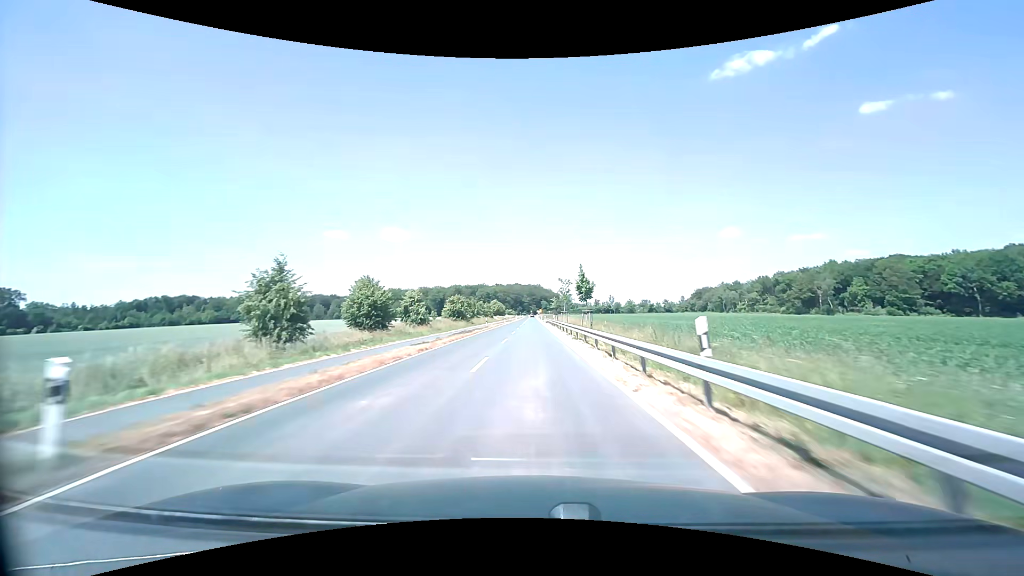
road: tertiary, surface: asphalt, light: Day
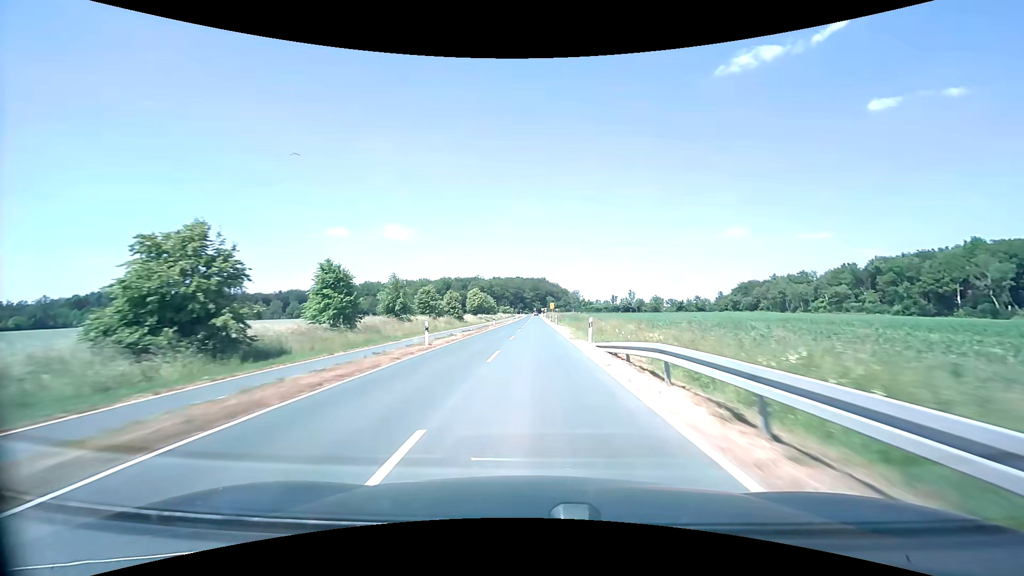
(-0.5, +69.7) m; 0°
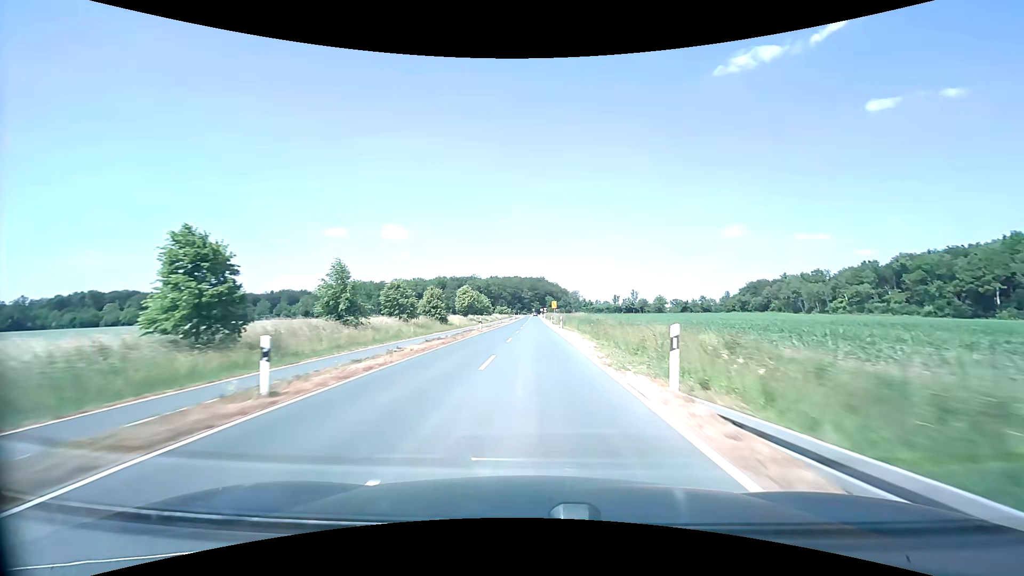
(0.0, +13.5) m; 0°
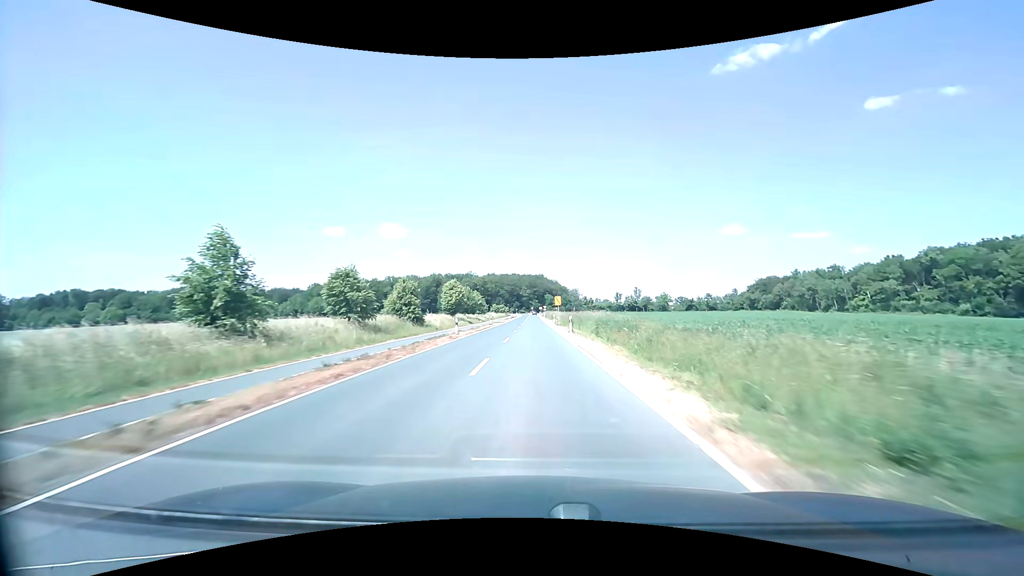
(0.0, +13.4) m; 0°
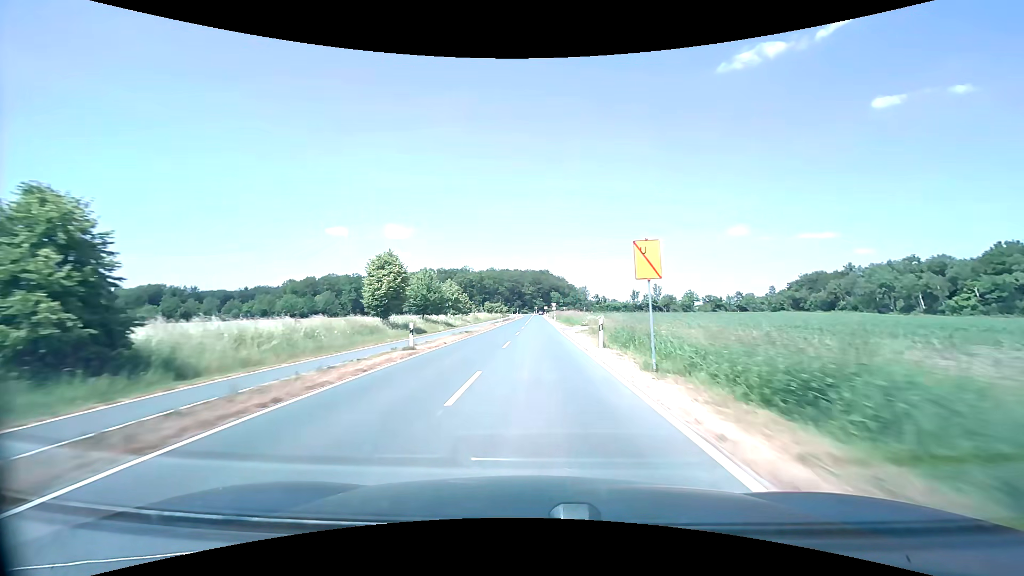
(-0.1, +39.1) m; -1°
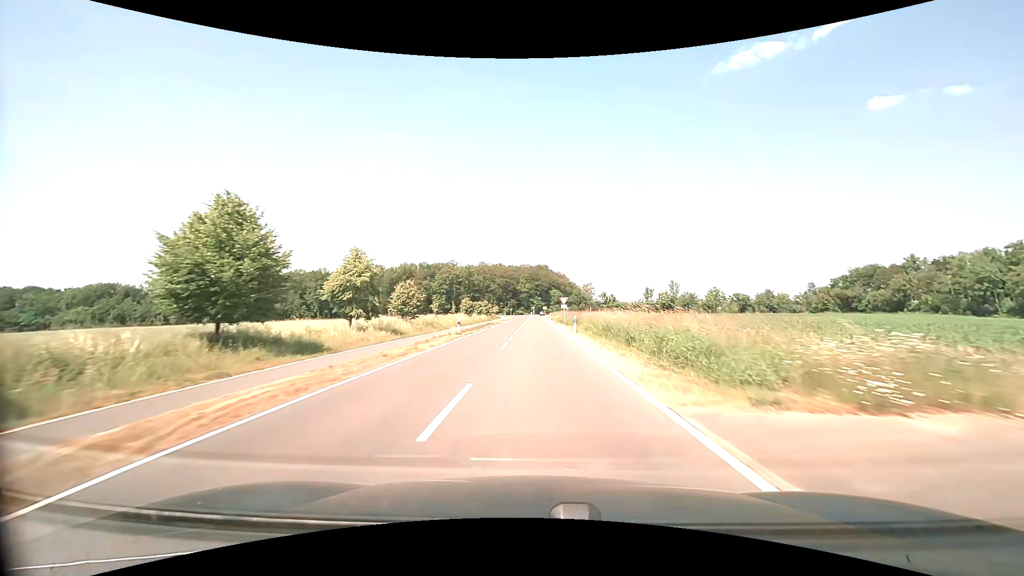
(+0.1, +37.7) m; 0°
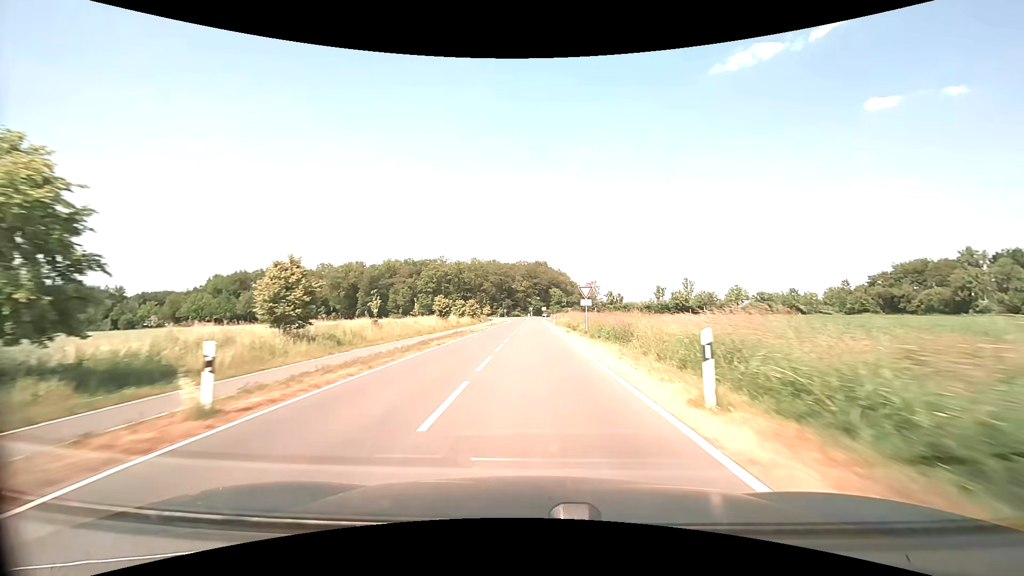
(+0.1, +24.3) m; 0°
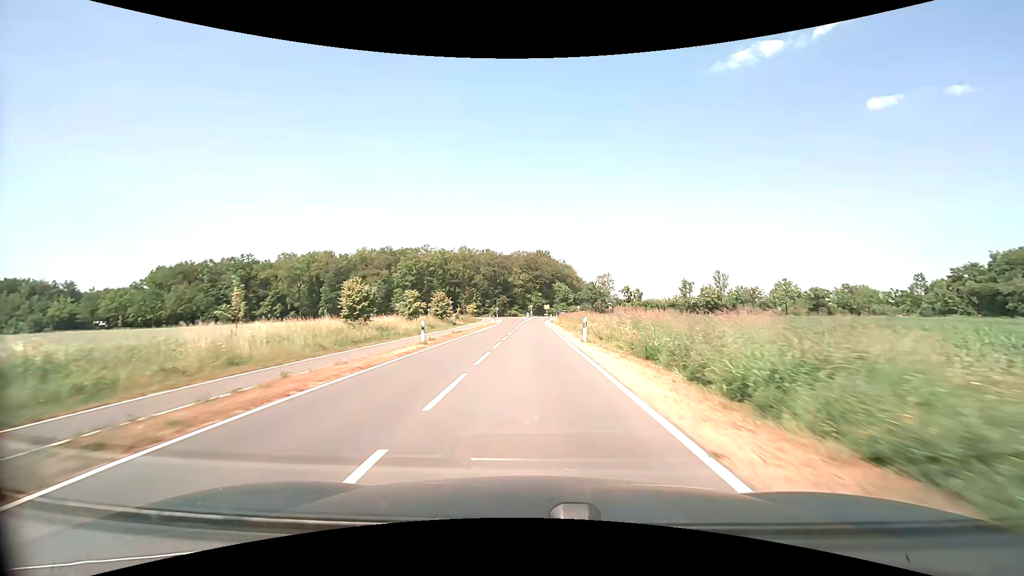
(0.0, +34.4) m; 0°
(0, +10) (0, +20) (0, +30) (0, +40) (0, +50) (0, +60) (0, +70) (0, +80) (0, +90) (0, +100) m
